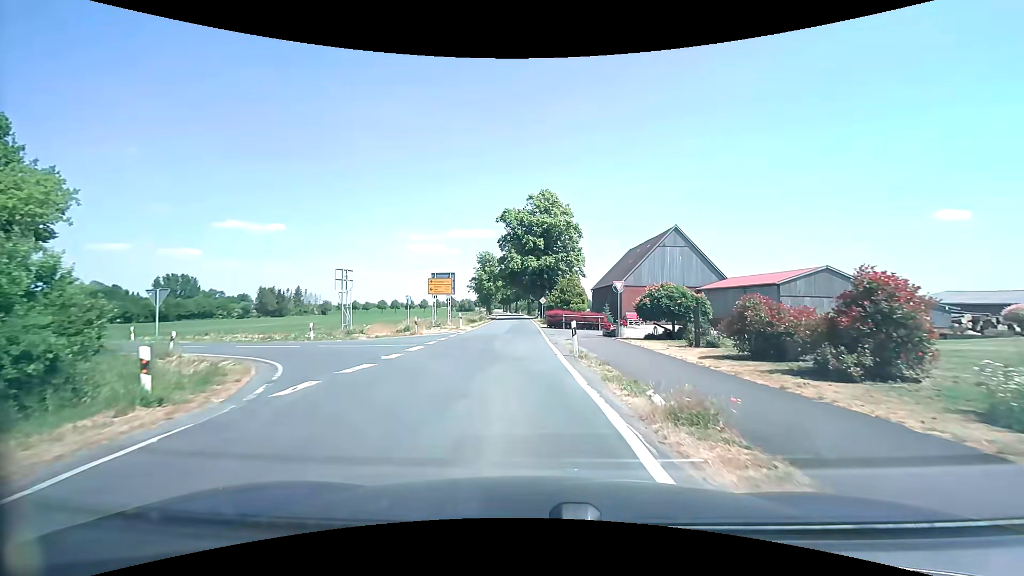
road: secondary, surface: asphalt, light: Day
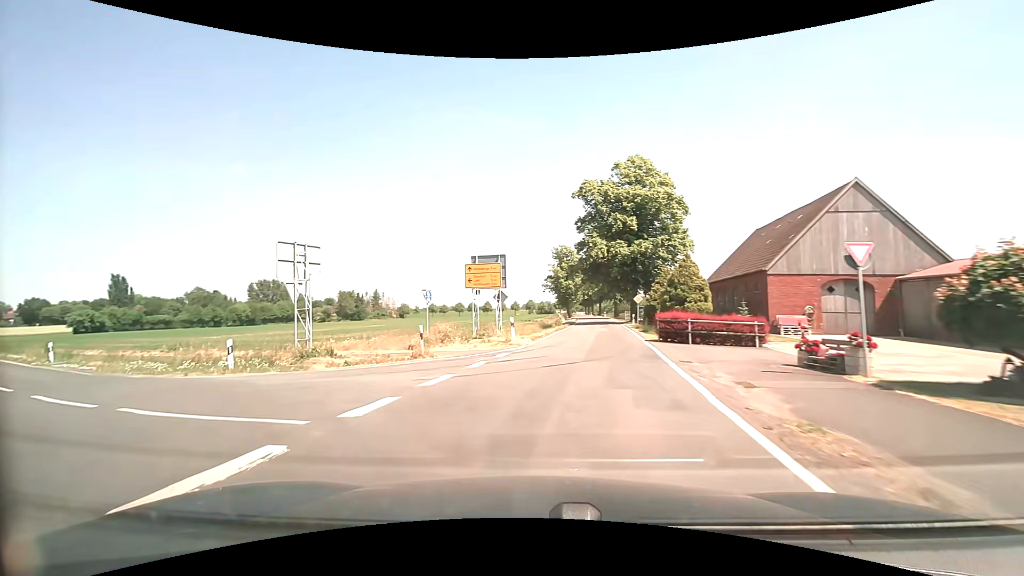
(-0.3, +14.5) m; -8°
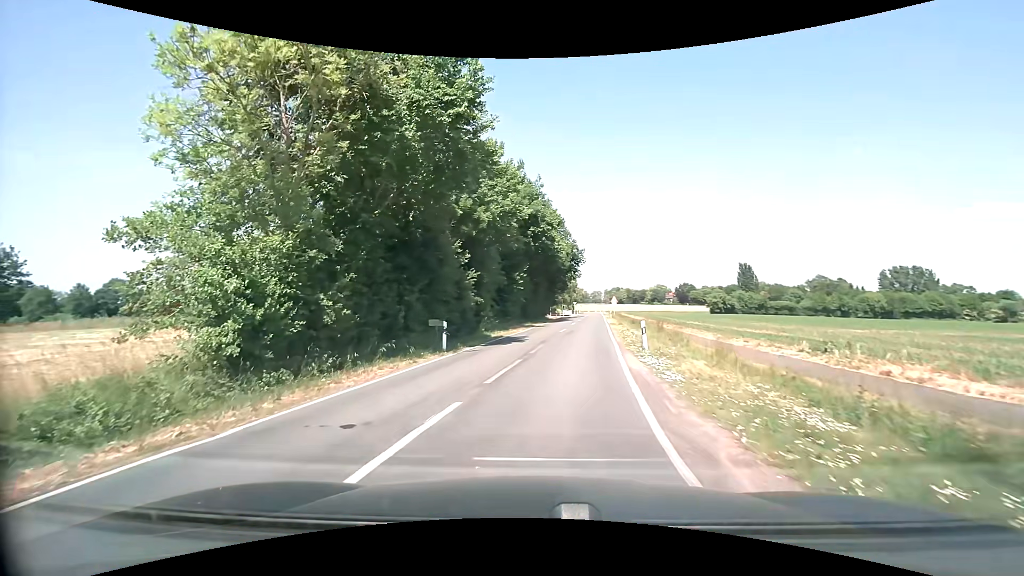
(-8.6, +13.9) m; -64°
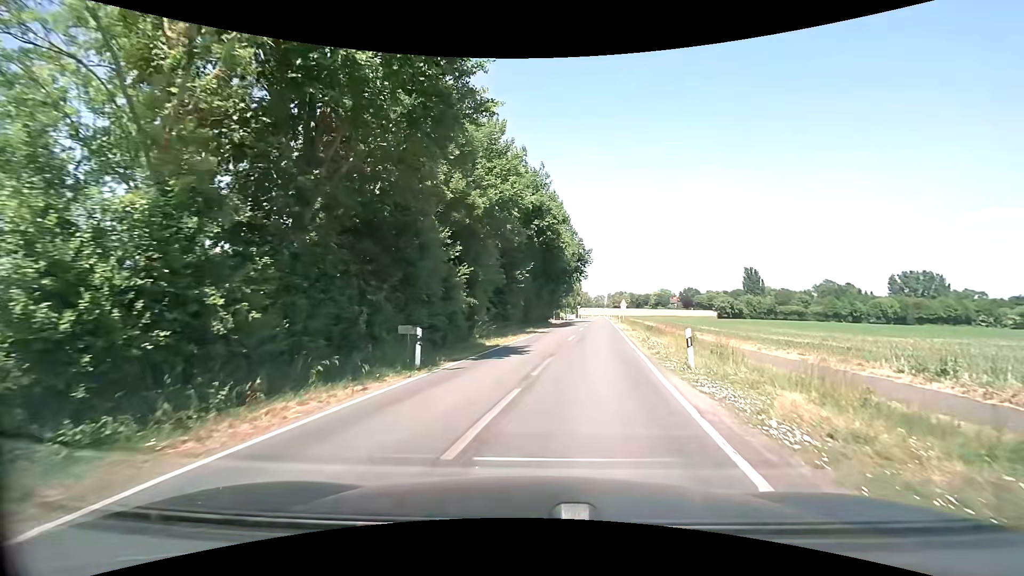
(-0.1, +4.7) m; -1°
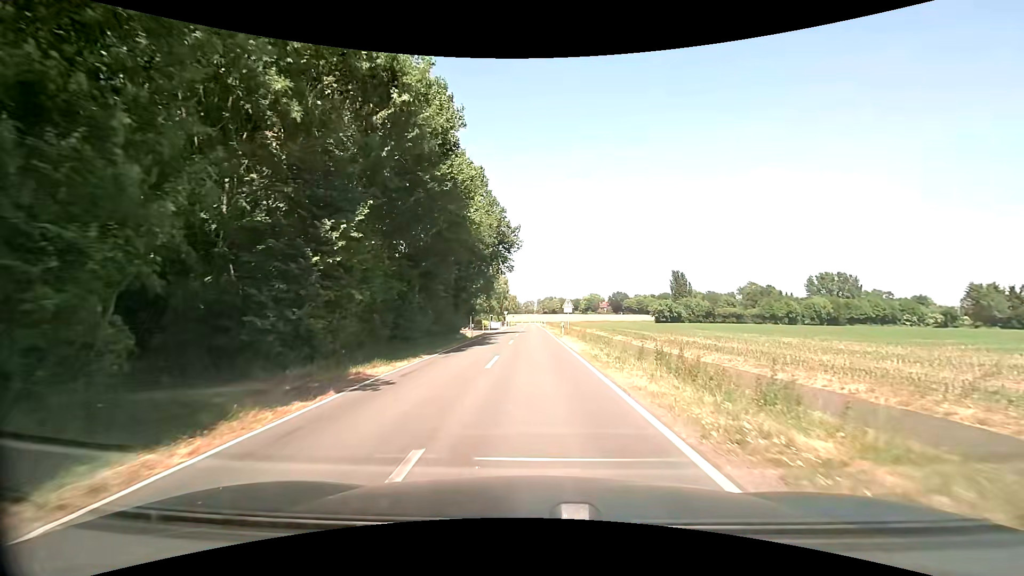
(+2.5, +22.0) m; +9°
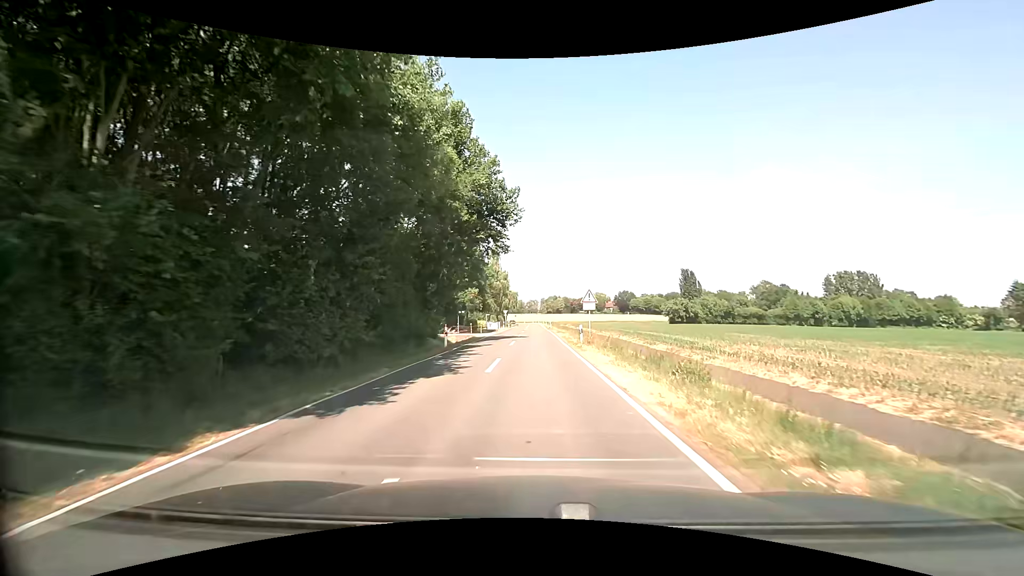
(0.0, +13.1) m; 0°
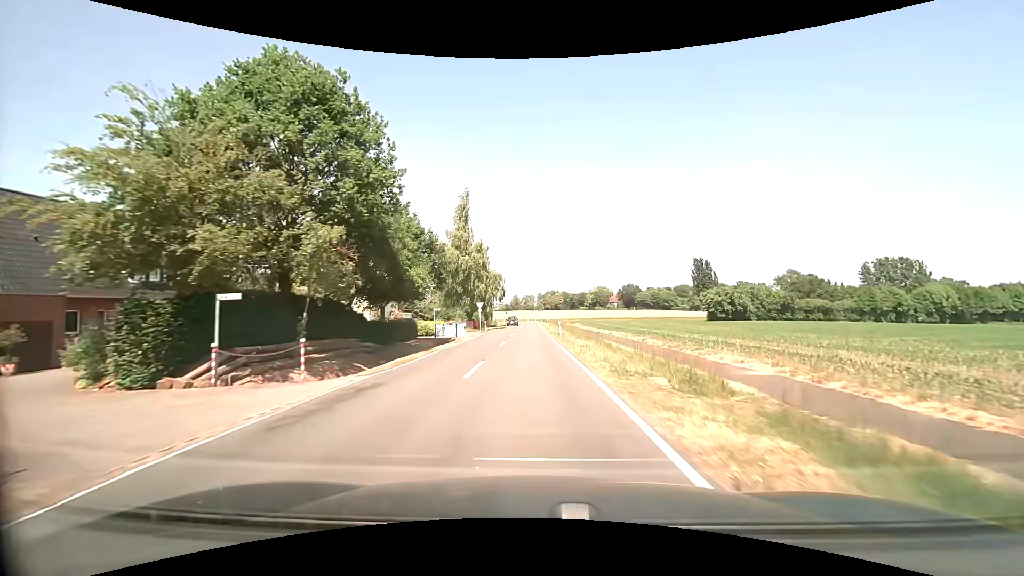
(-0.1, +37.9) m; -1°
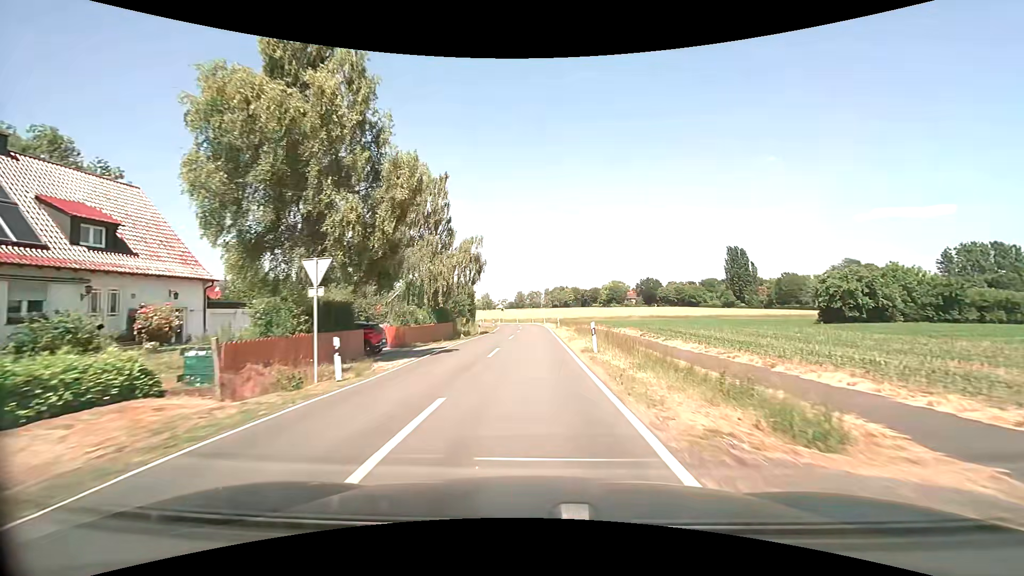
(+0.1, +43.1) m; 0°
(0, +10) (0, +20) (0, +30) (0, +40) (0, +50) (0, +60) (-1, +70) (-3, +80) (-5, +90) (-7, +99) m
